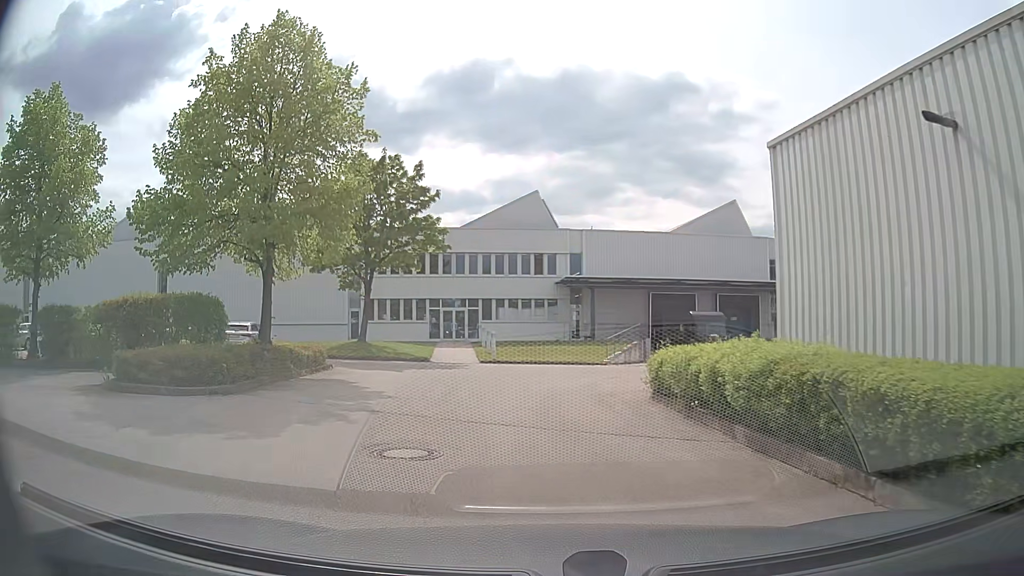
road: service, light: Day
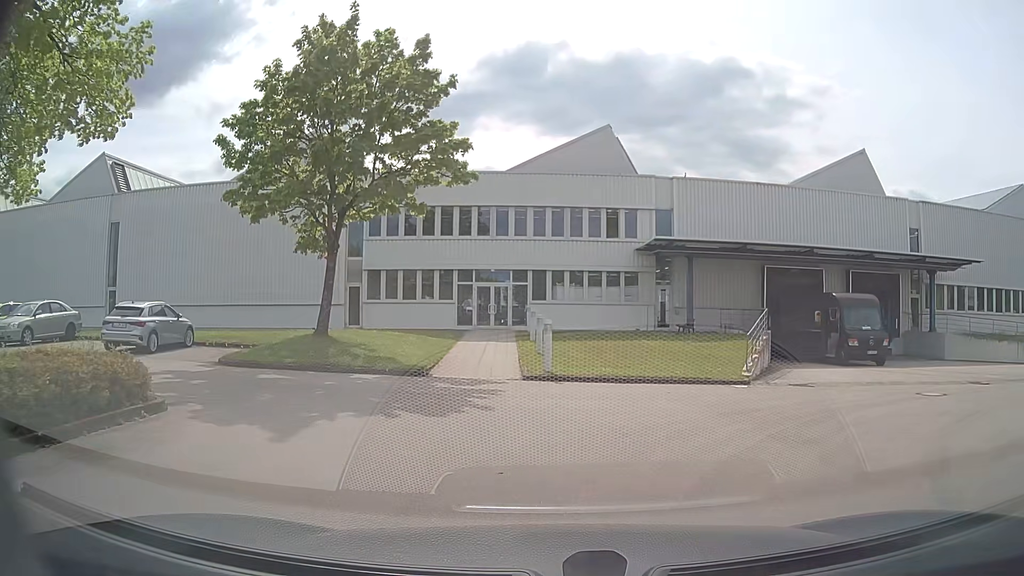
(-1.2, +13.4) m; -6°
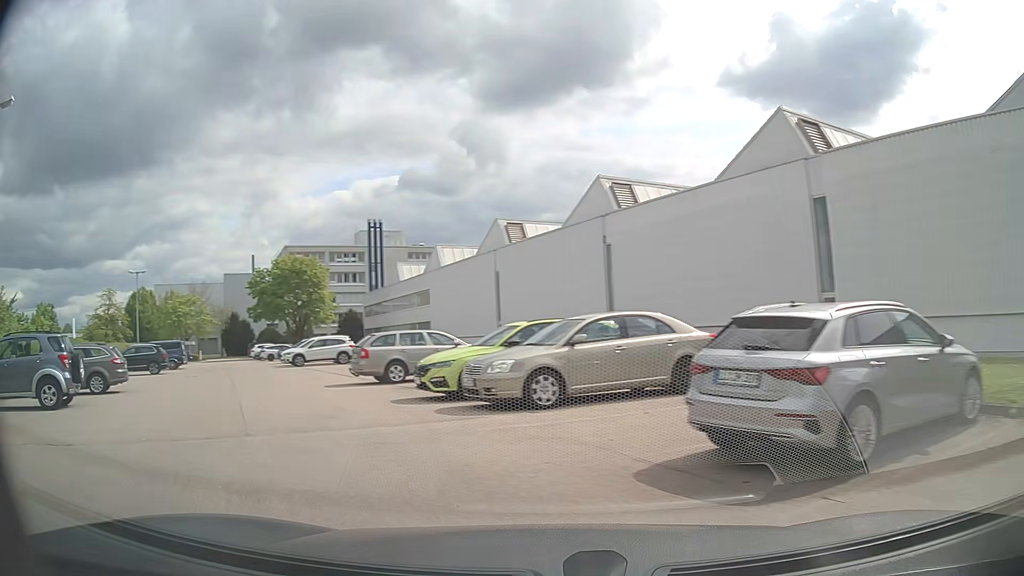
(-5.6, +13.0) m; -65°
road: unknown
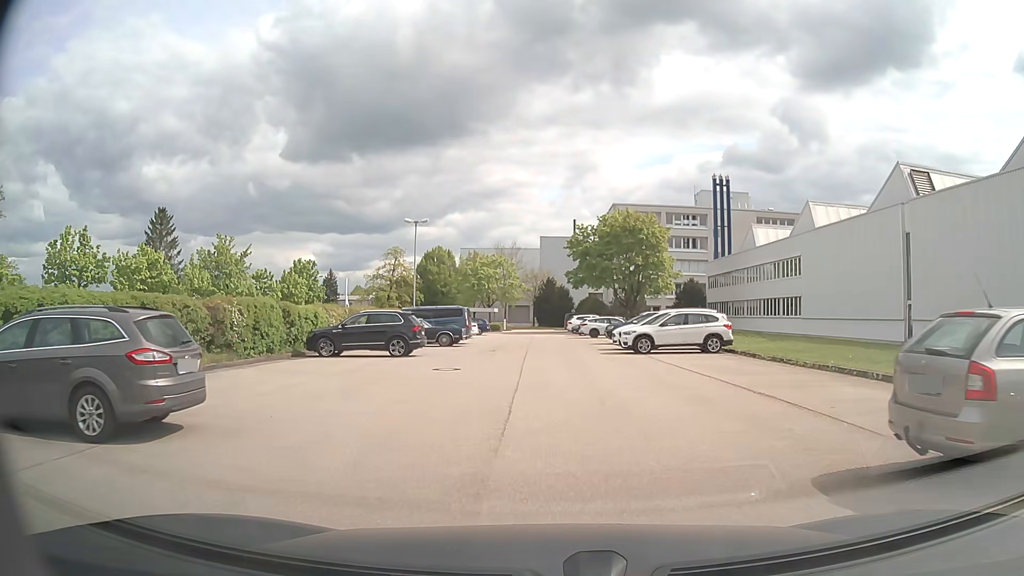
(-5.2, +13.5) m; -27°
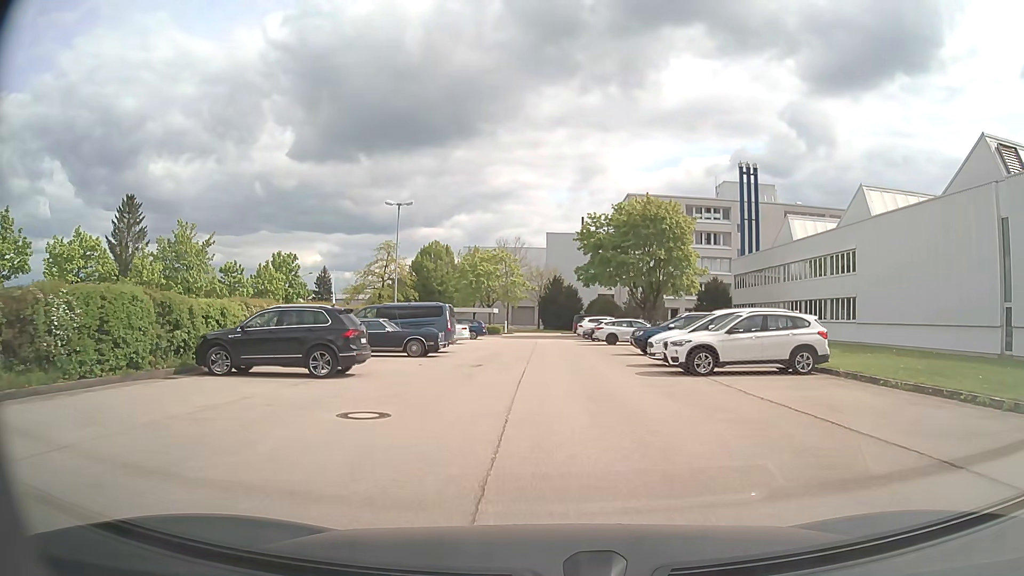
(0.0, +9.0) m; 0°
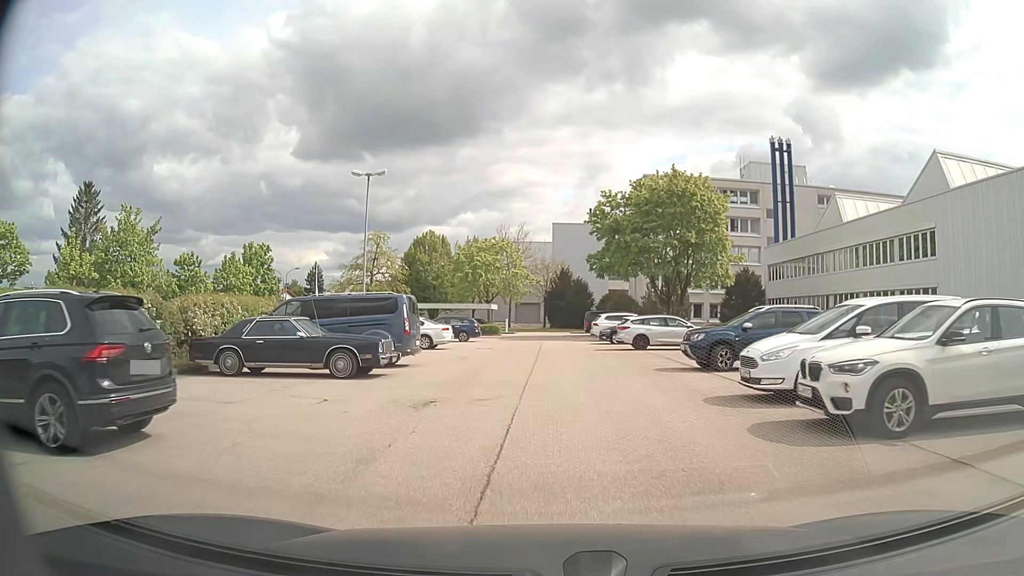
(-0.1, +9.5) m; -1°
